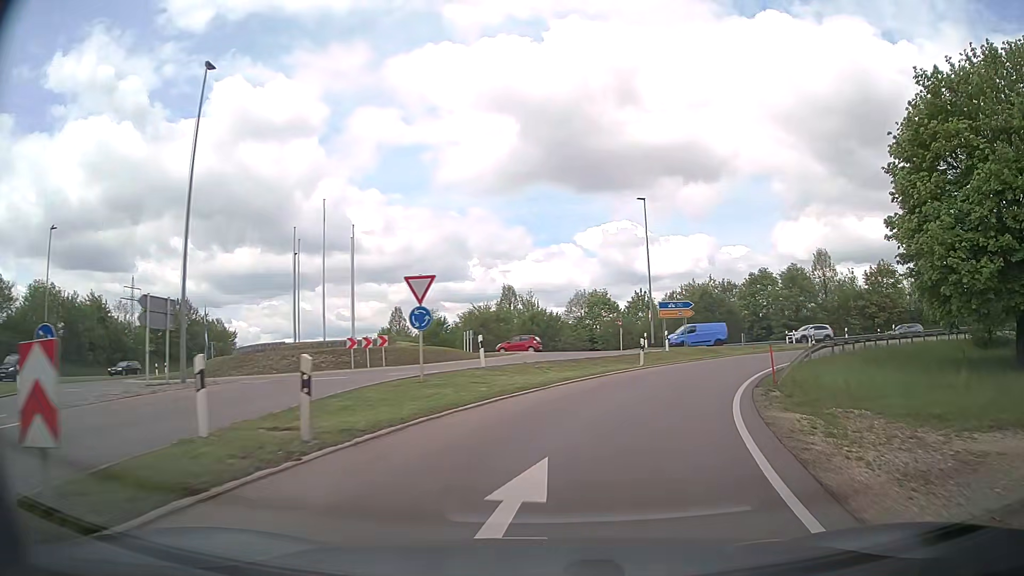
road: trunk_link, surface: asphalt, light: Day
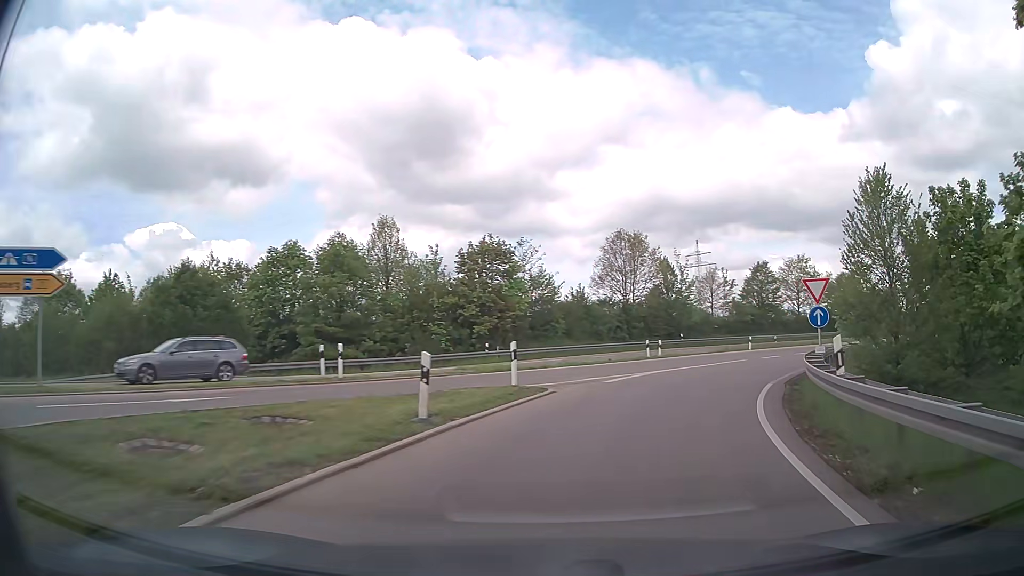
(+10.2, +31.1) m; +39°
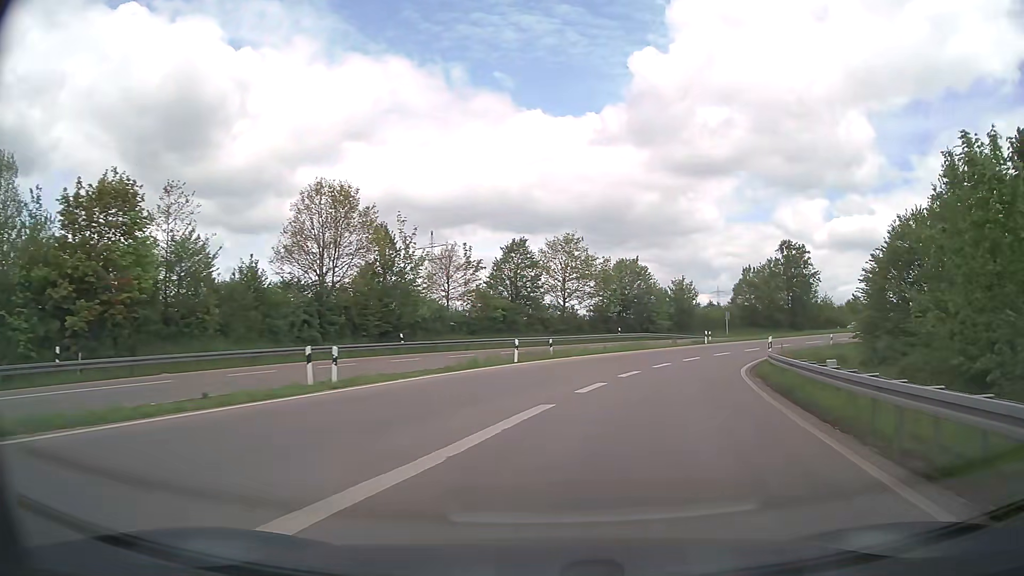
(+4.6, +21.3) m; +23°
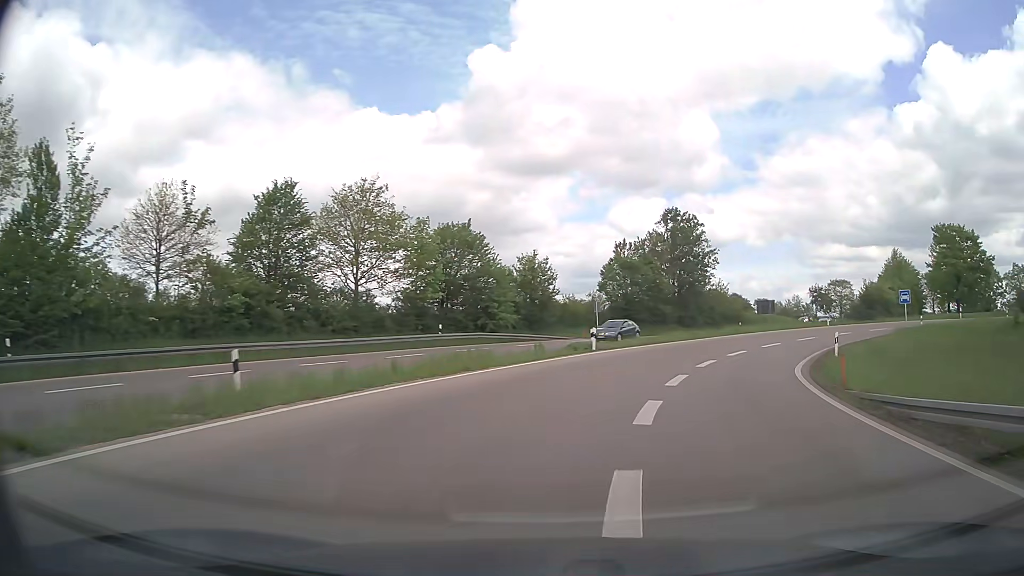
(+2.6, +23.8) m; +14°
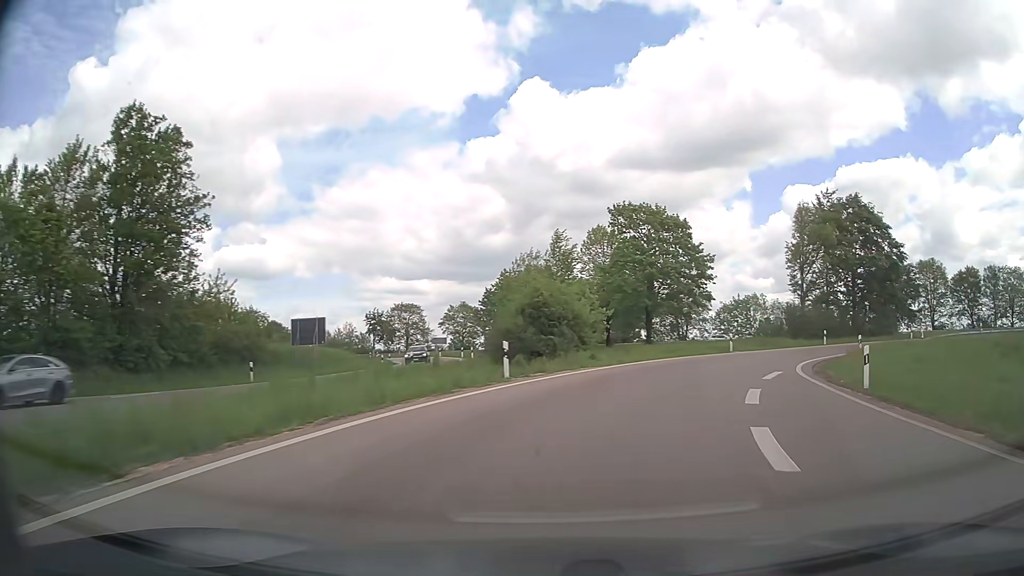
(+12.0, +37.1) m; +38°
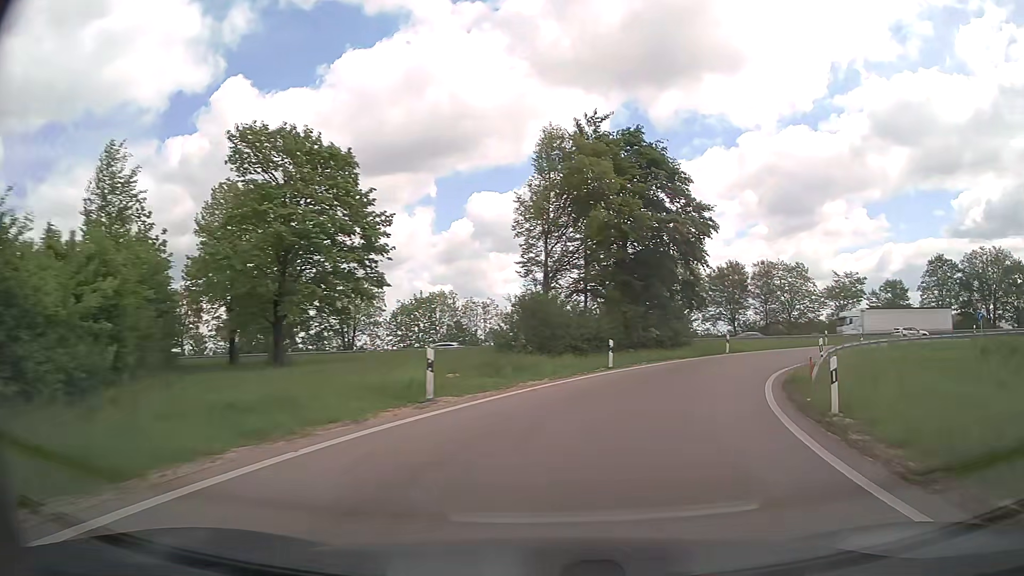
(+5.6, +23.4) m; +27°
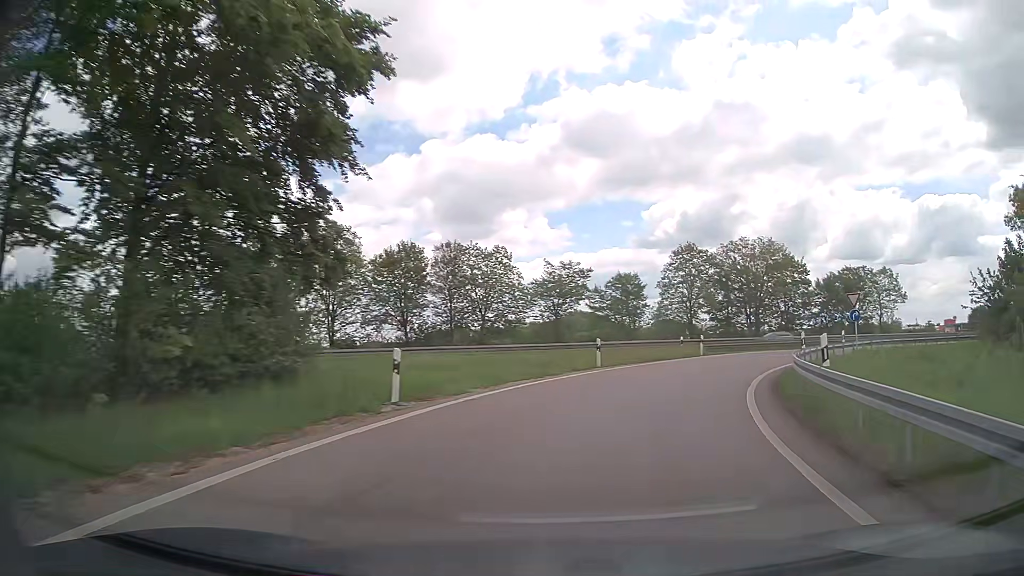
(+5.9, +23.4) m; +28°
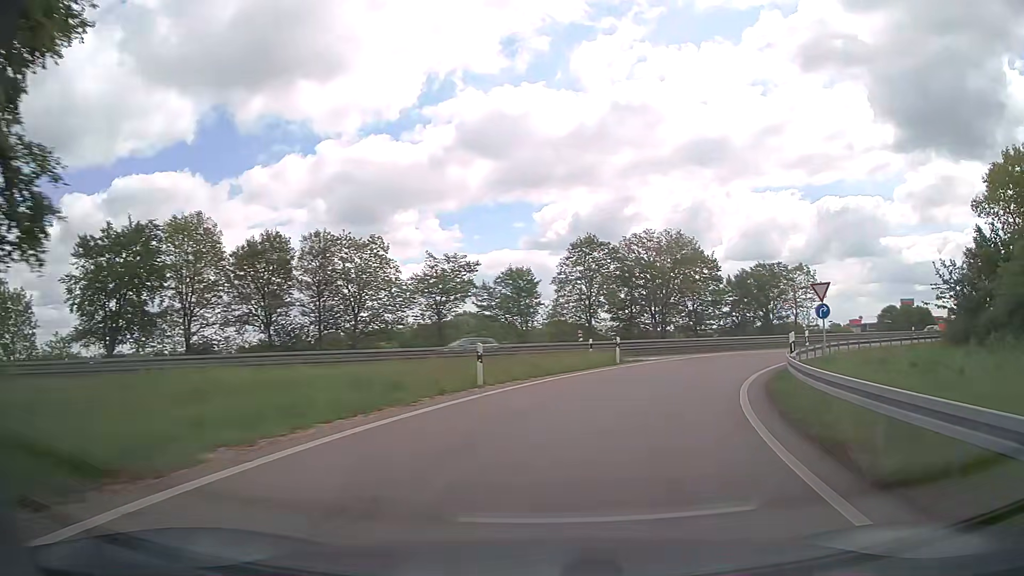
(+0.7, +8.1) m; +10°
(+1, +10) (+4, +20) (+8, +28) (+14, +36) (+21, +44) (+29, +50) (+37, +56) (+46, +61) (+54, +67) (+62, +73) m
